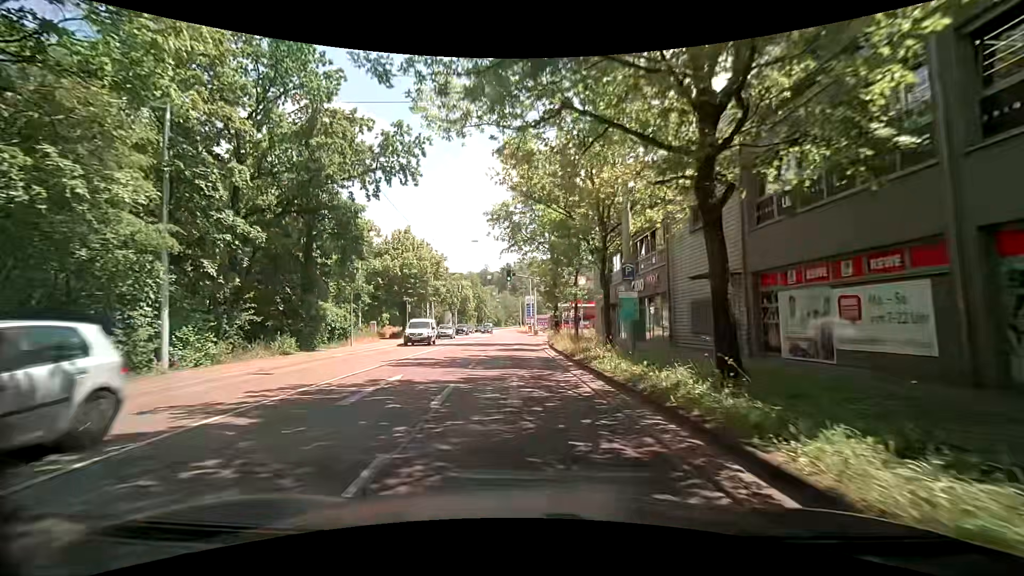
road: secondary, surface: asphalt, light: Day
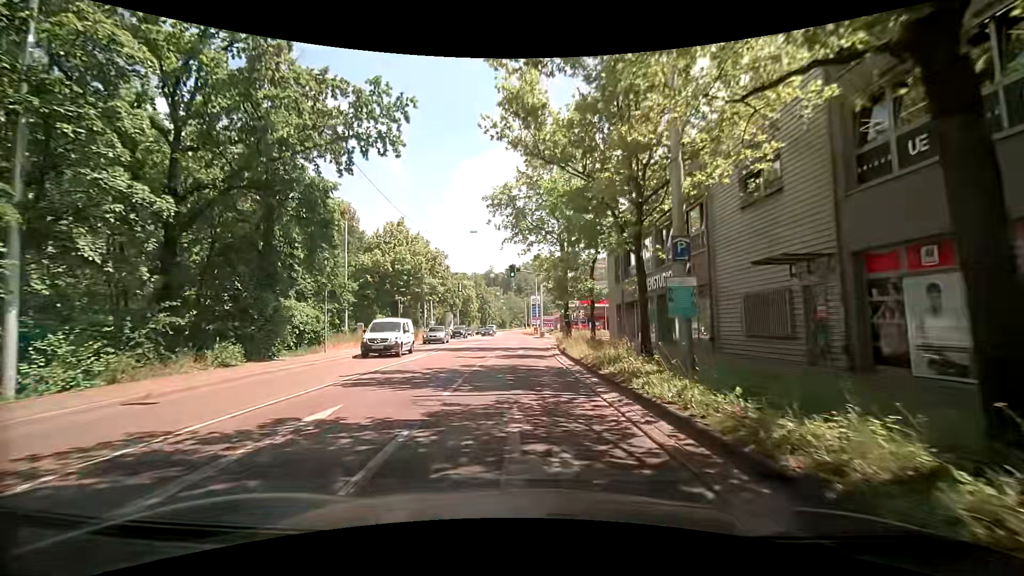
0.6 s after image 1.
(0.0, +4.8) m; -1°
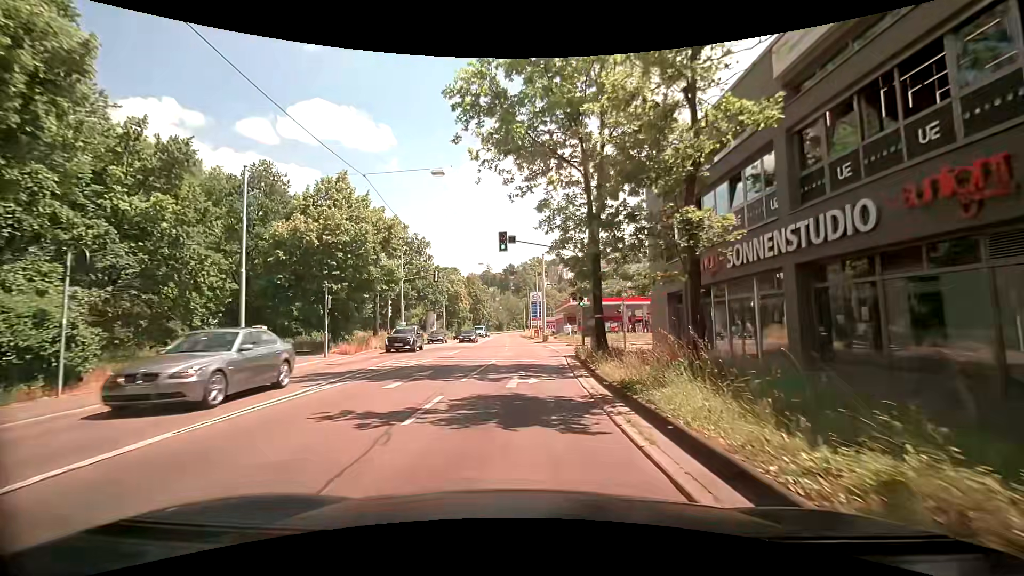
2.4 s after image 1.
(+0.1, +14.6) m; -1°
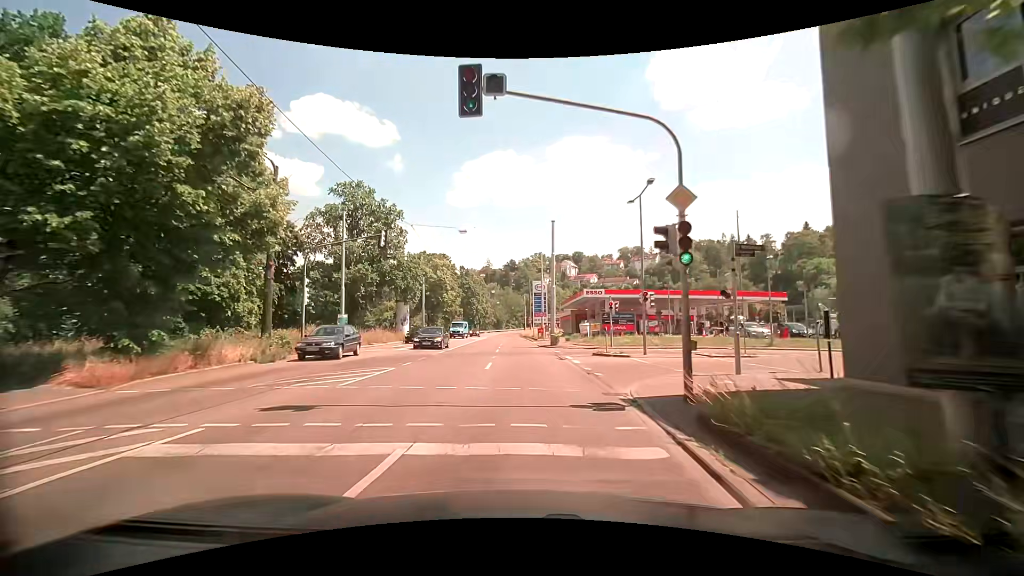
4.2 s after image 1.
(+0.4, +16.6) m; +2°
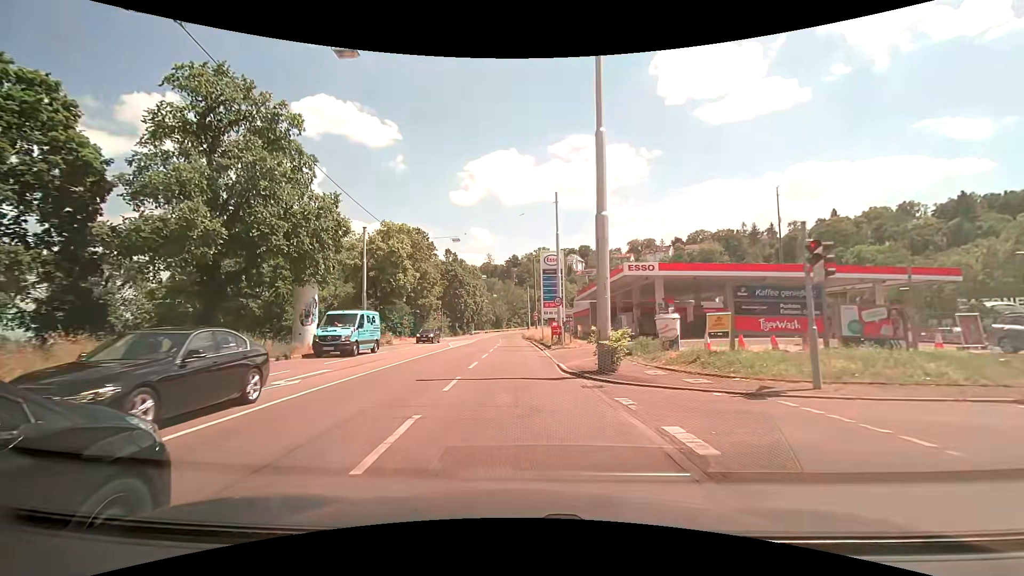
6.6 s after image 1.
(-0.1, +23.9) m; 0°
